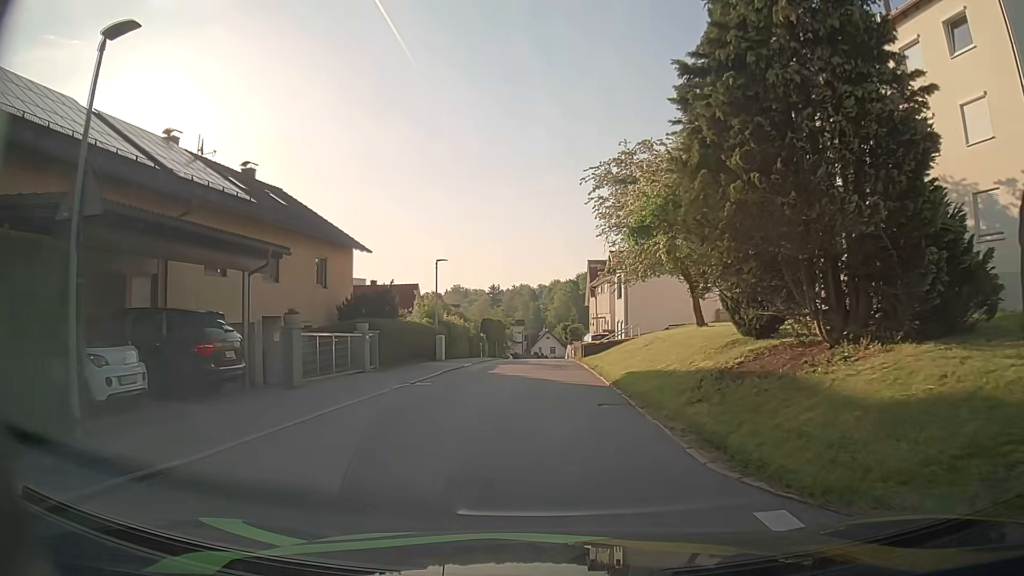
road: residential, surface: asphalt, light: Day
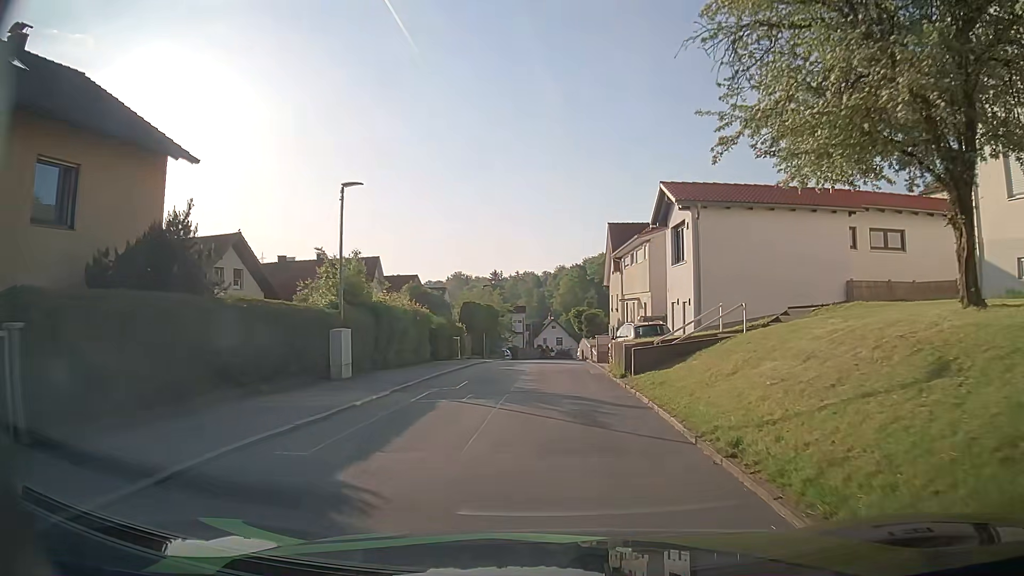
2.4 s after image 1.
(-0.1, +17.3) m; 0°
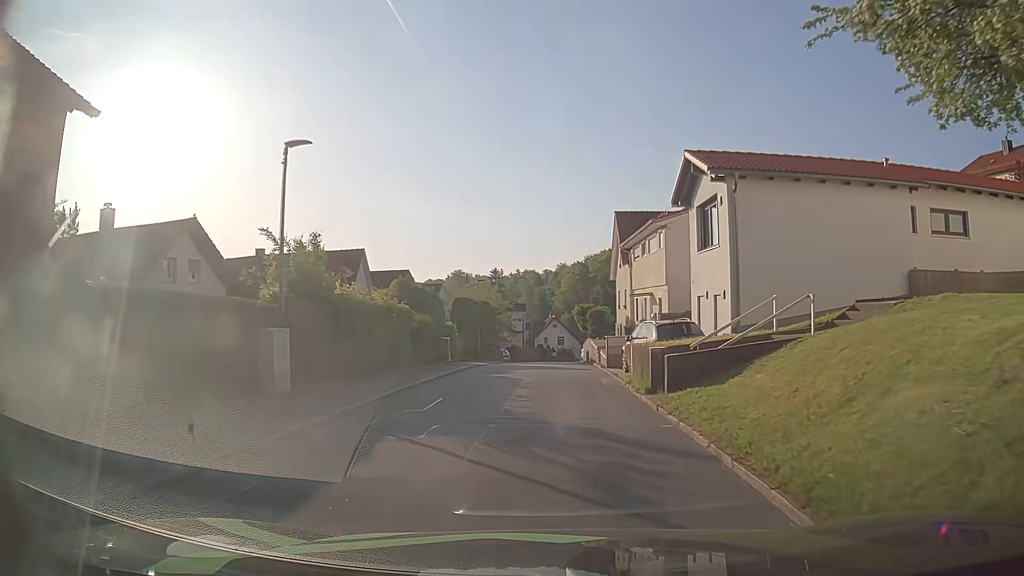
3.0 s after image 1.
(0.0, +4.3) m; 0°
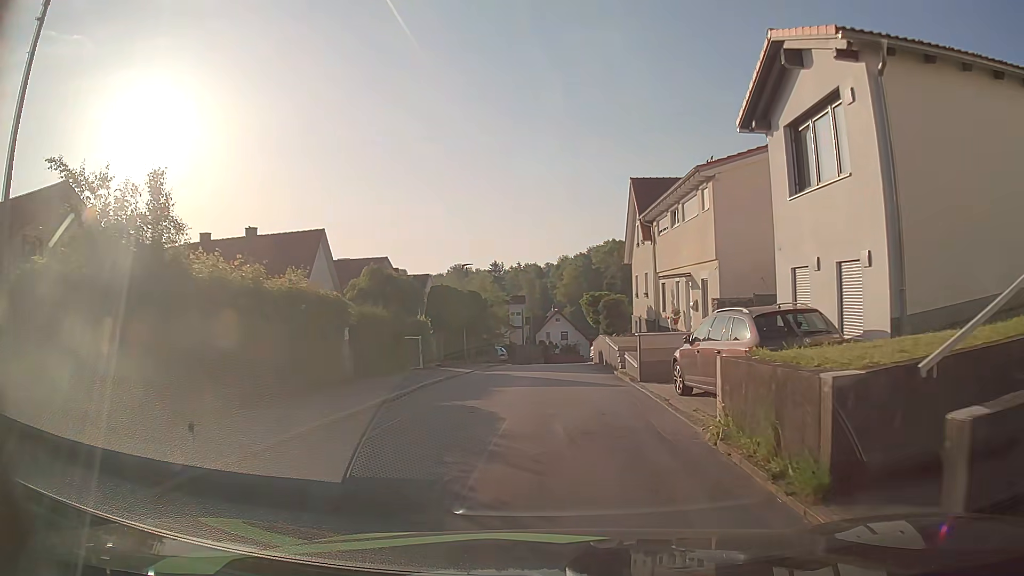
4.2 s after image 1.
(0.0, +8.3) m; 0°
(0, +10) (0, +20) (0, +30) (+1, +40) (+1, +50) (+2, +60) (+4, +70) (+7, +79) (+10, +89) (+14, +98) m
